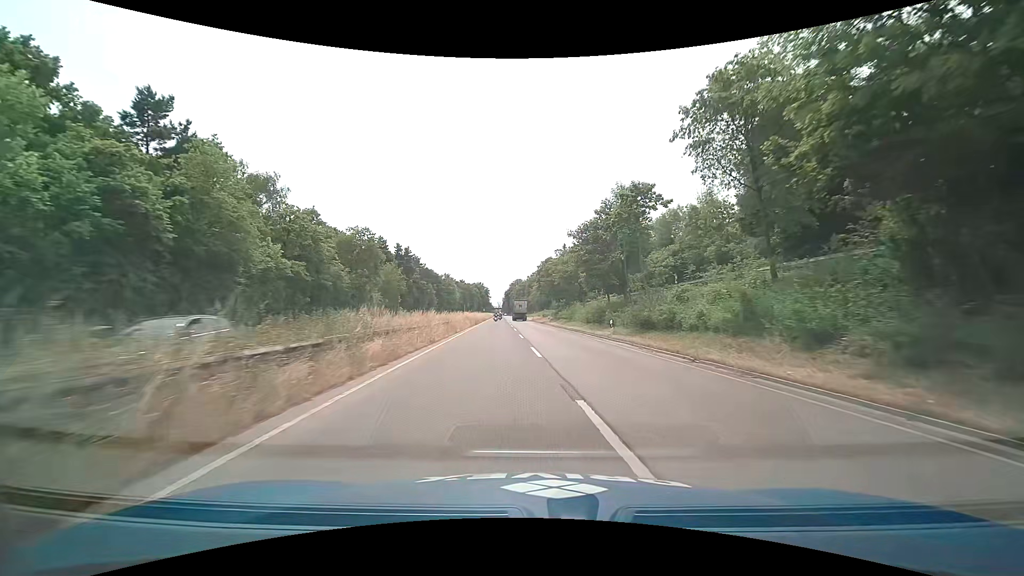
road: trunk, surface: asphalt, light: Day
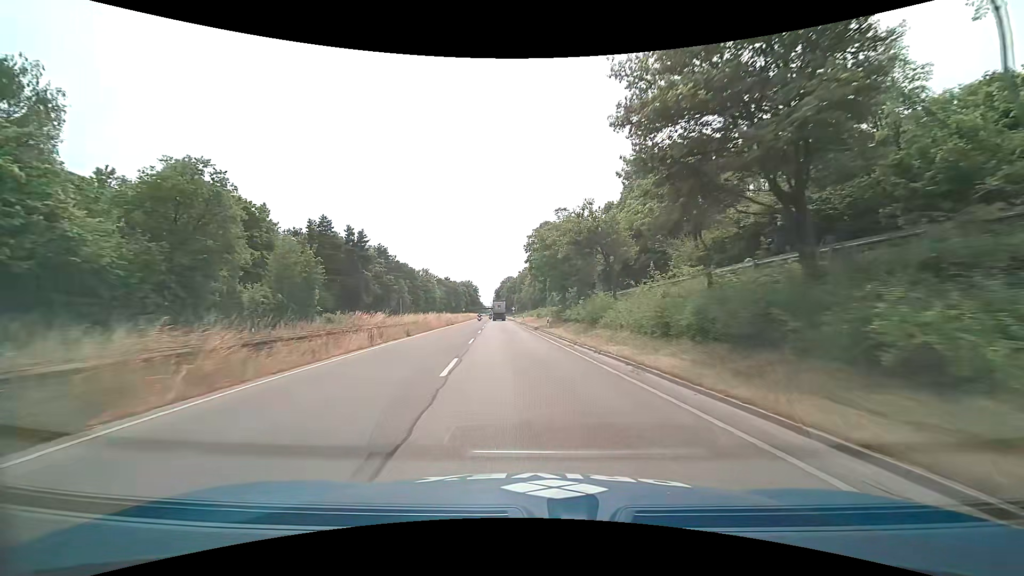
(+0.5, +28.9) m; +1°
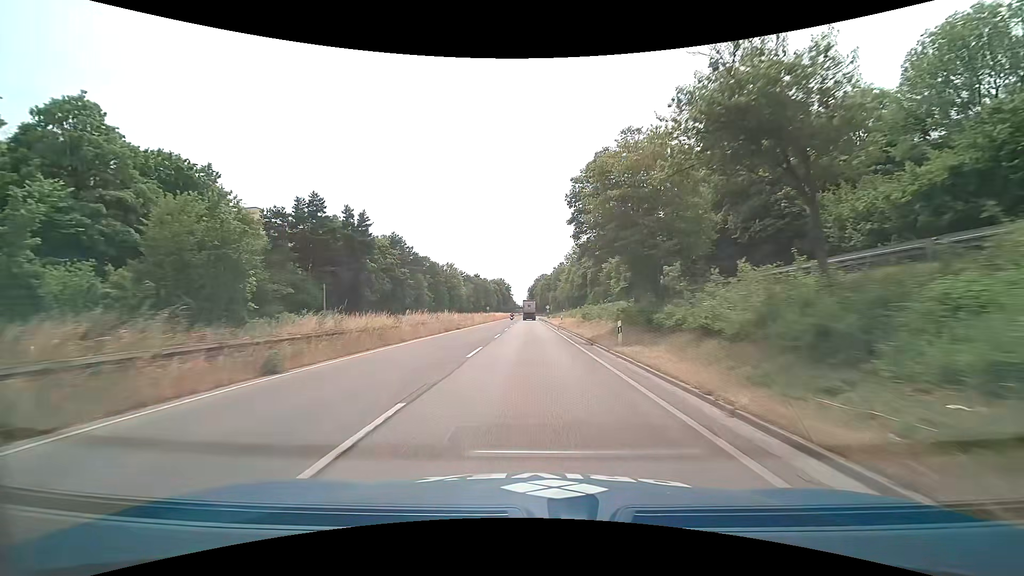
(-0.7, +19.7) m; -4°
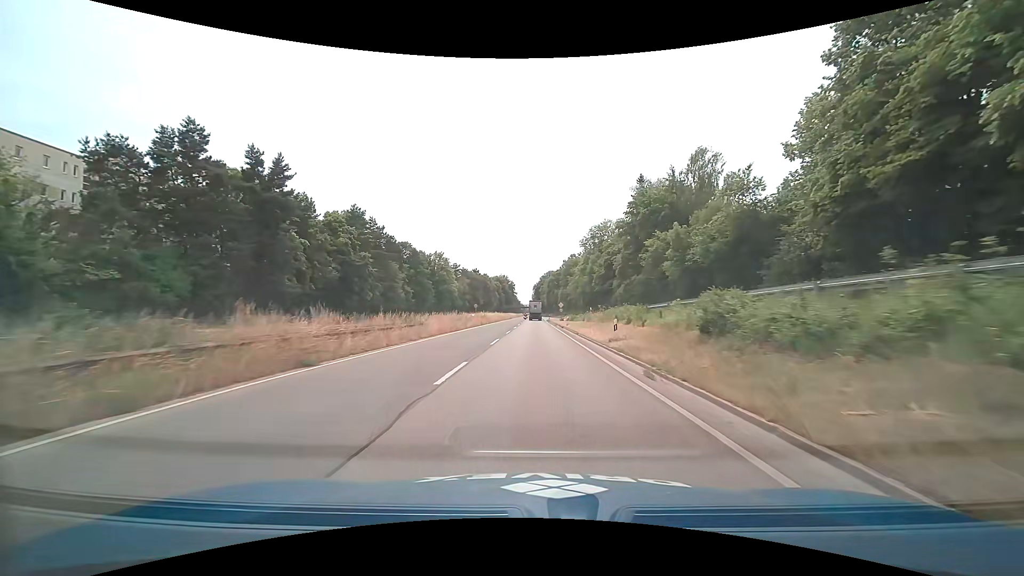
(-0.4, +30.0) m; -1°
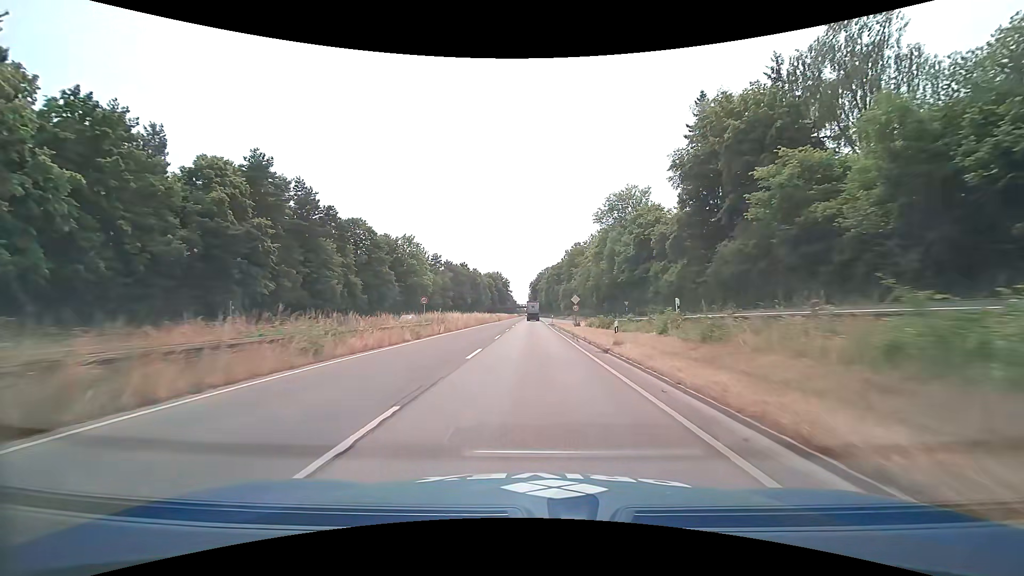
(+0.2, +30.6) m; 0°
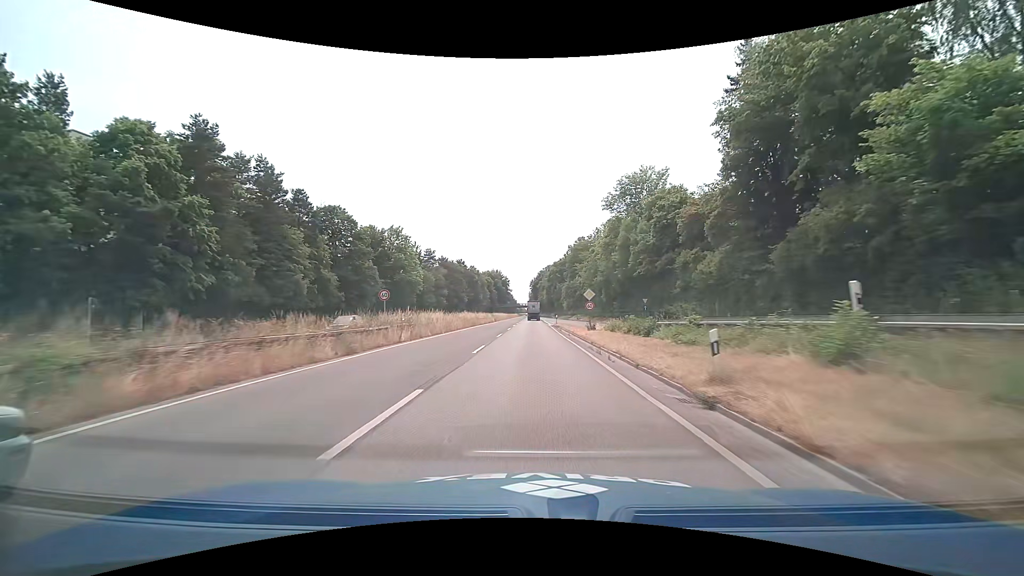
(0.0, +10.3) m; 0°
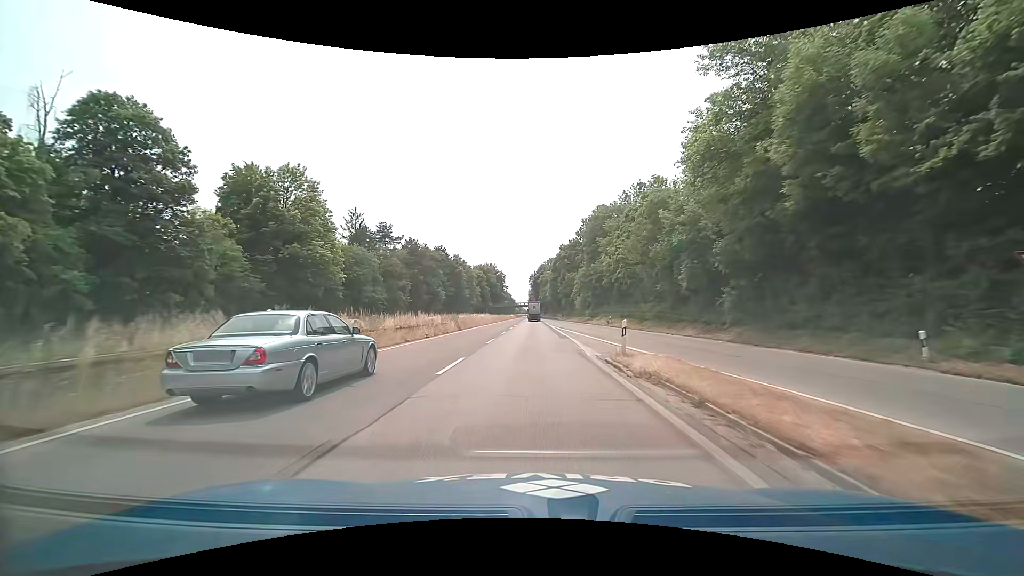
(-0.1, +41.9) m; 0°
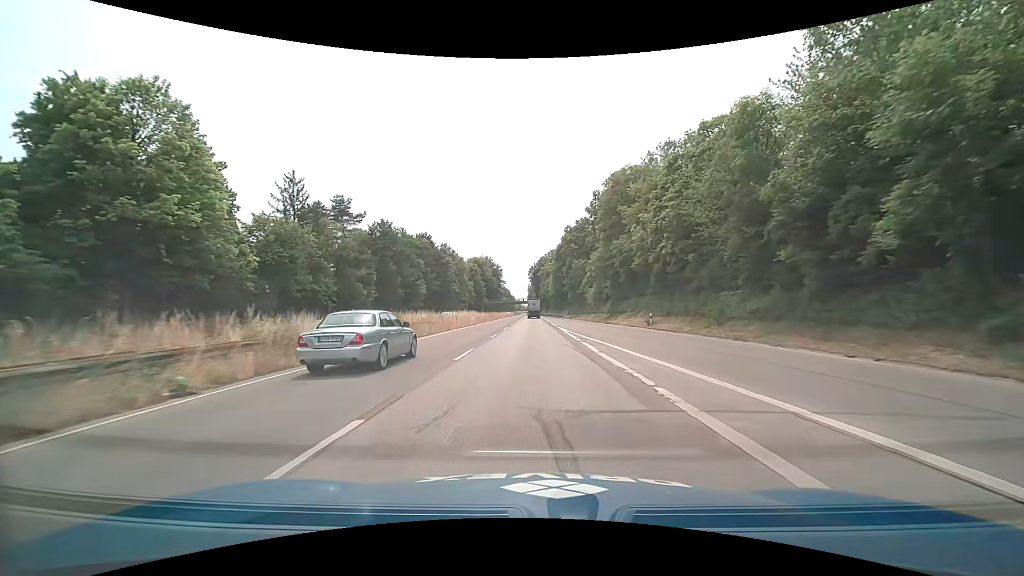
(0.0, +21.2) m; 0°
(0, +10) (0, +20) (0, +30) (0, +40) (0, +50) (0, +60) (0, +70) (0, +80) (0, +90) (+1, +100) m
